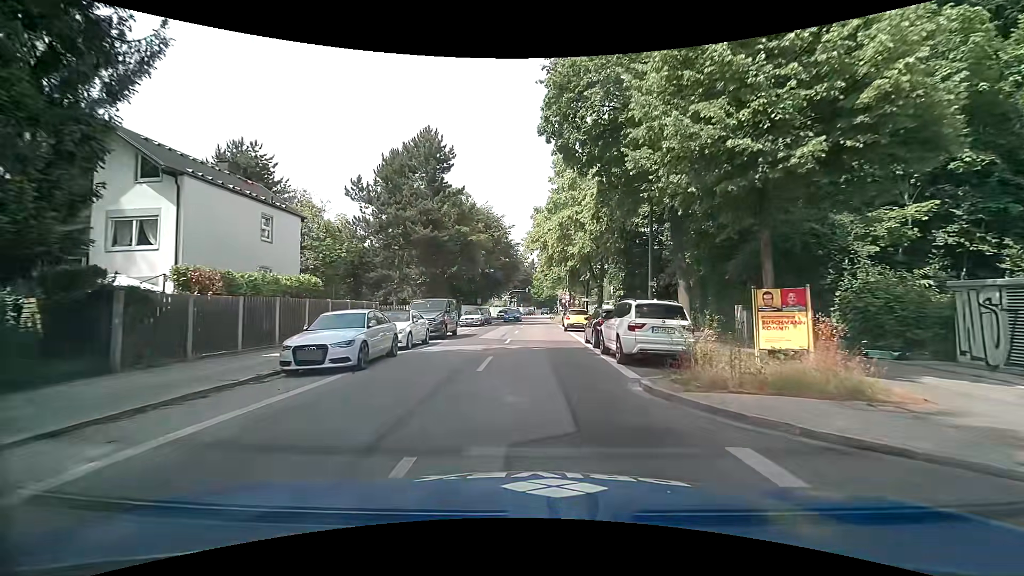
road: secondary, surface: asphalt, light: Day
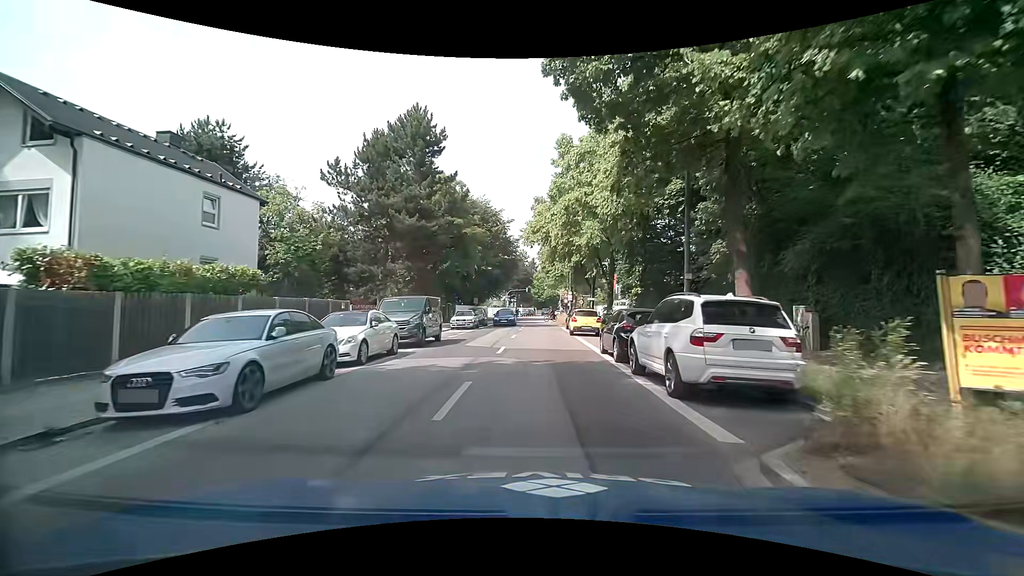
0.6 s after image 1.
(0.0, +4.8) m; +1°
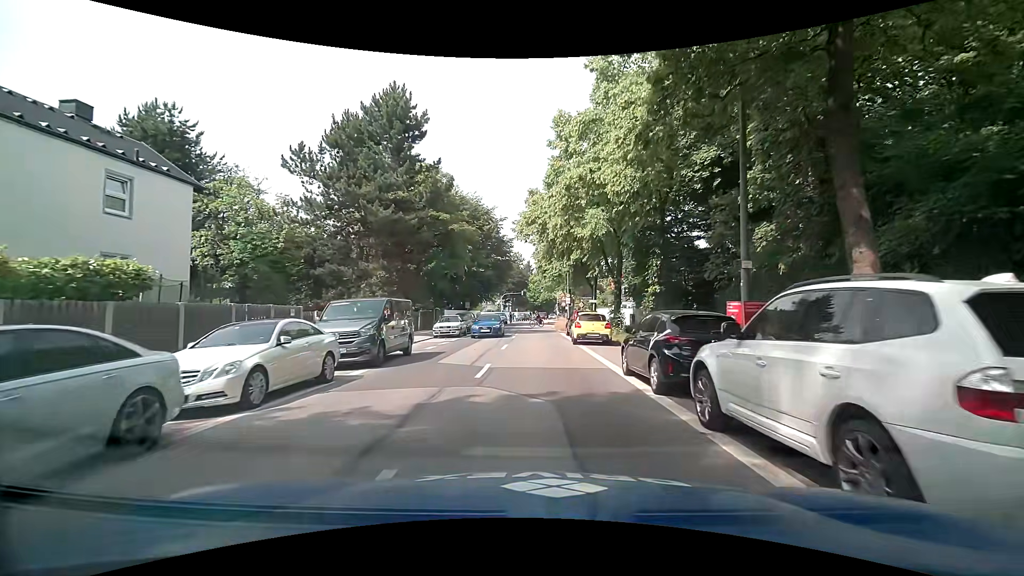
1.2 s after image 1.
(0.0, +4.7) m; 0°
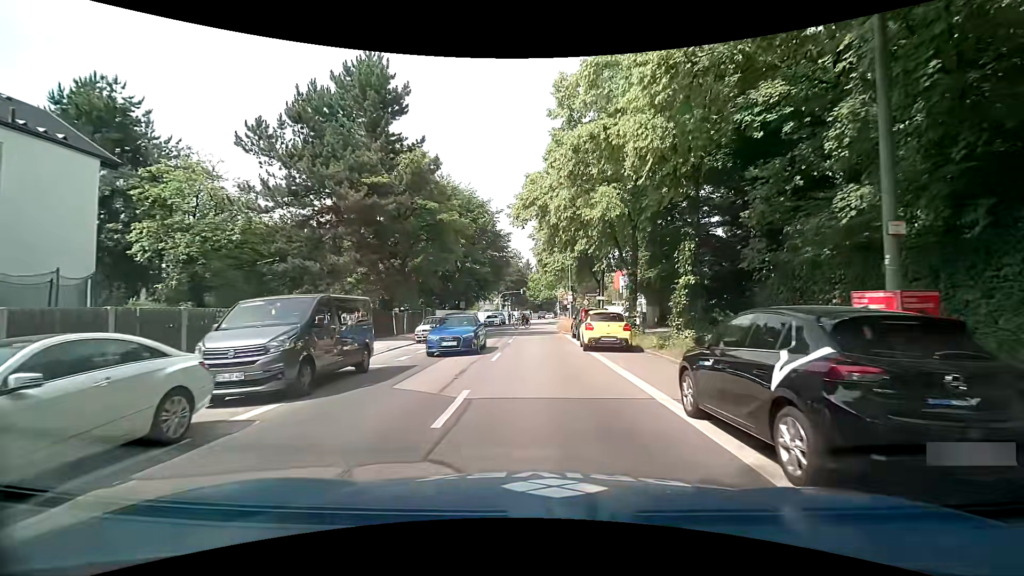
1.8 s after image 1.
(-0.1, +4.6) m; 0°
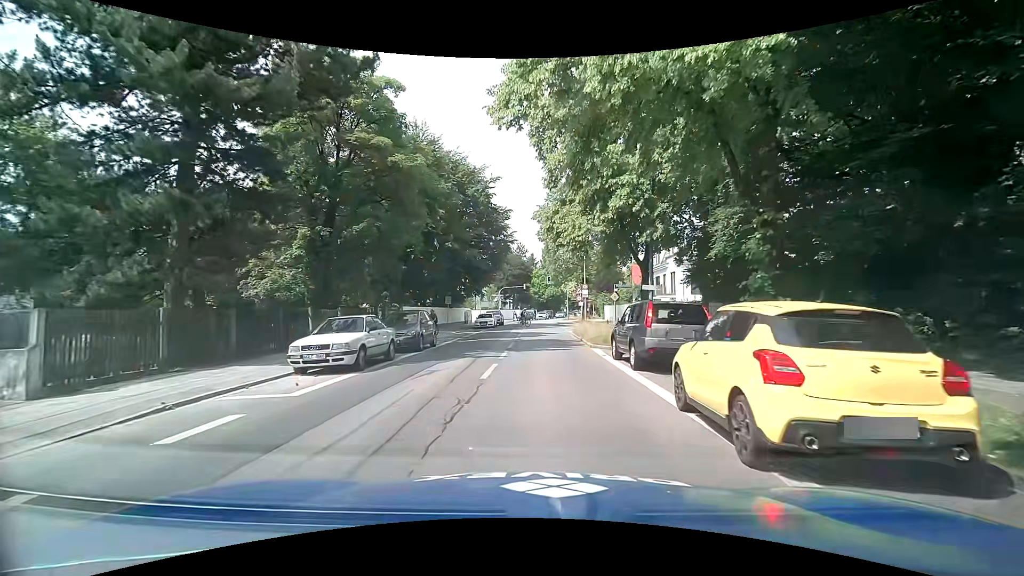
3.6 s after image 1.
(-0.1, +13.6) m; -1°
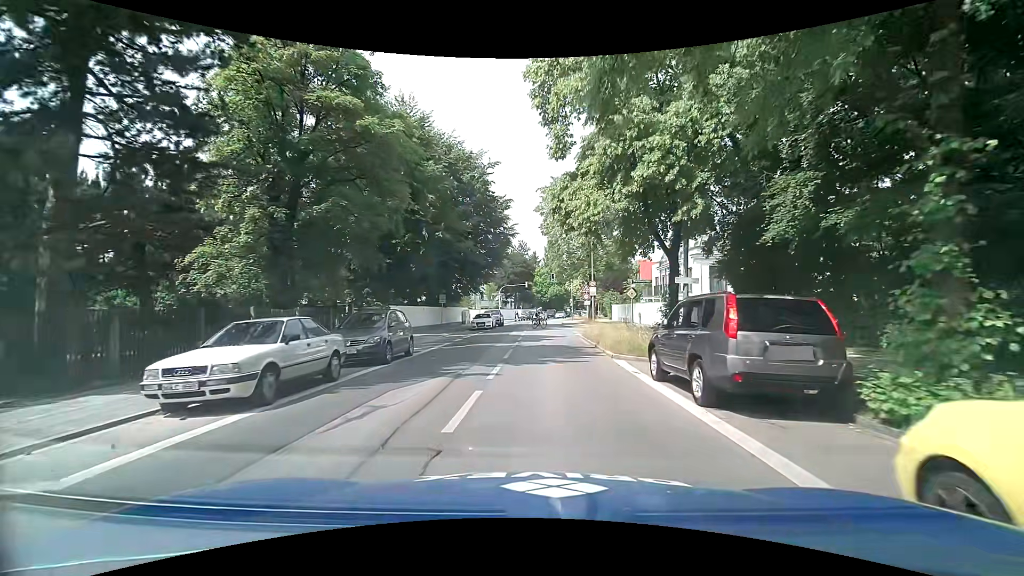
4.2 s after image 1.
(0.0, +4.5) m; 0°
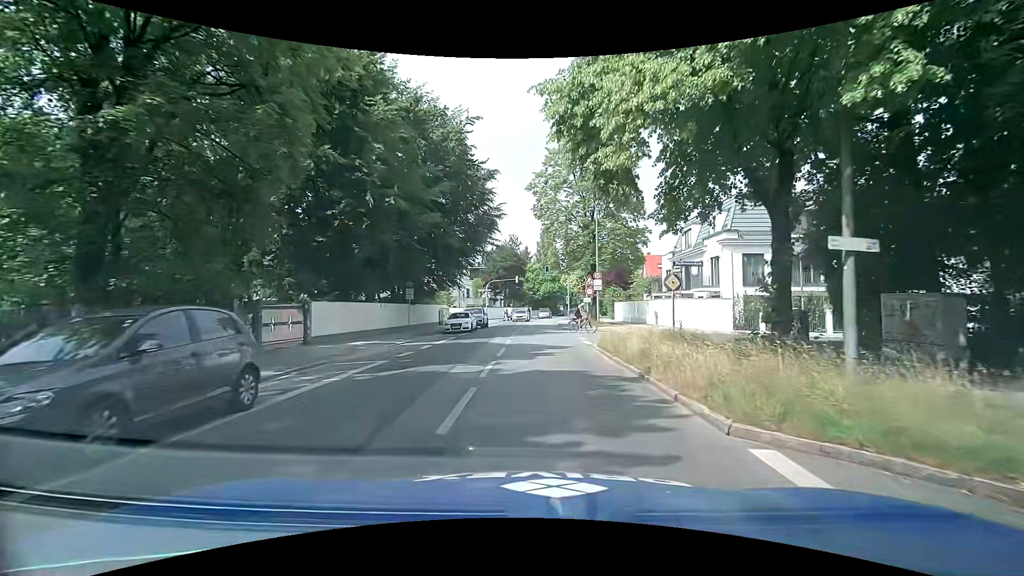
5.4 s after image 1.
(+0.1, +9.2) m; +1°
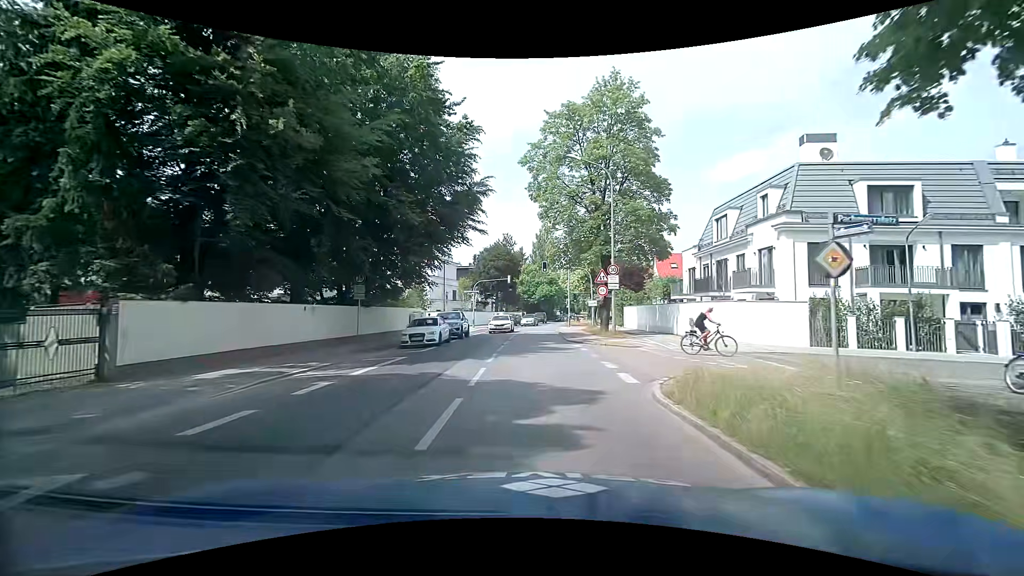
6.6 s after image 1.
(+0.1, +9.6) m; 0°
(0, +10) (0, +20) (0, +30) (+1, +40) (+1, +50) (+1, +60) (+3, +70) (+4, +80) (+6, +90) (+8, +99) m
